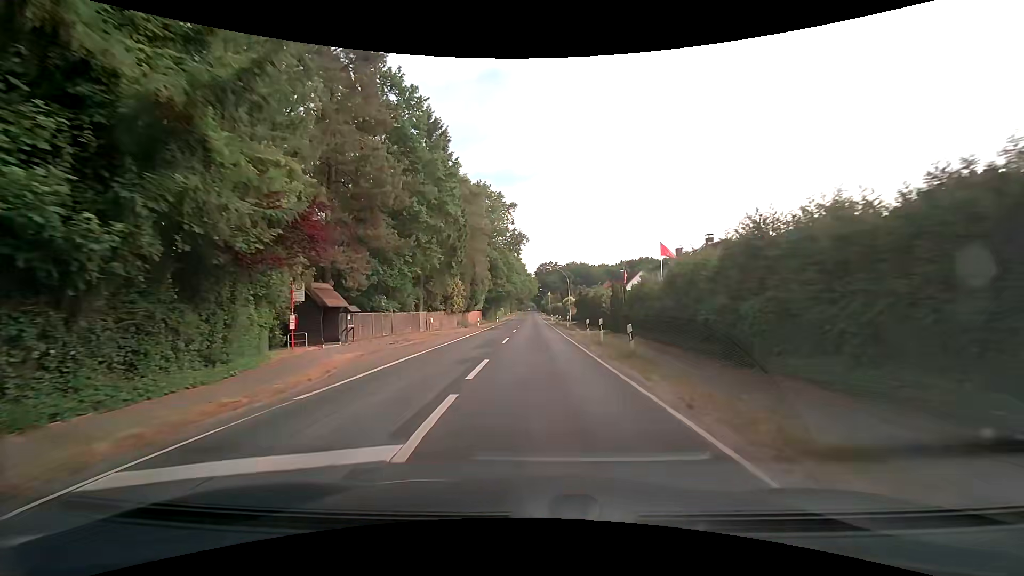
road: secondary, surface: asphalt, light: Day
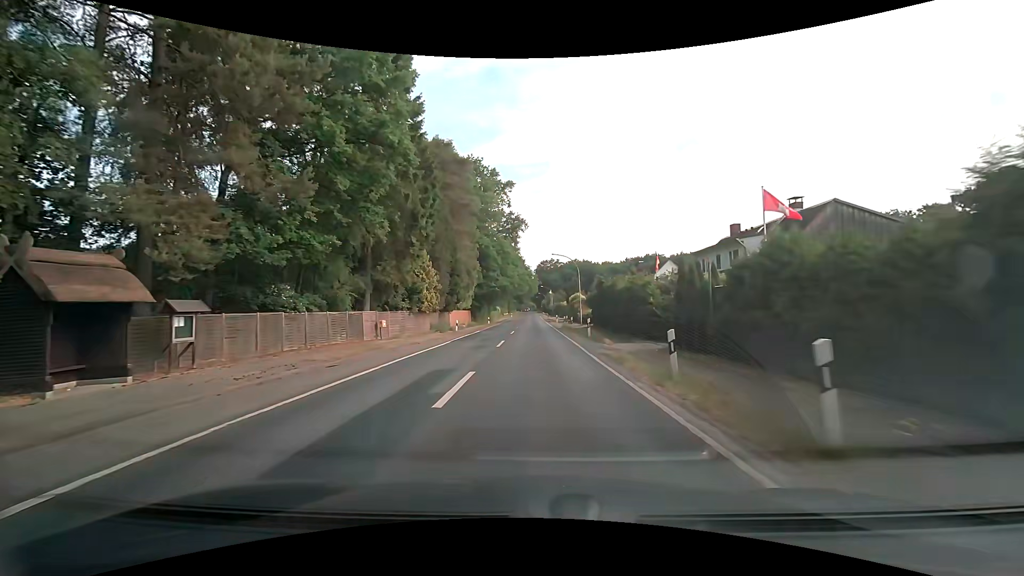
(0.0, +15.2) m; 0°
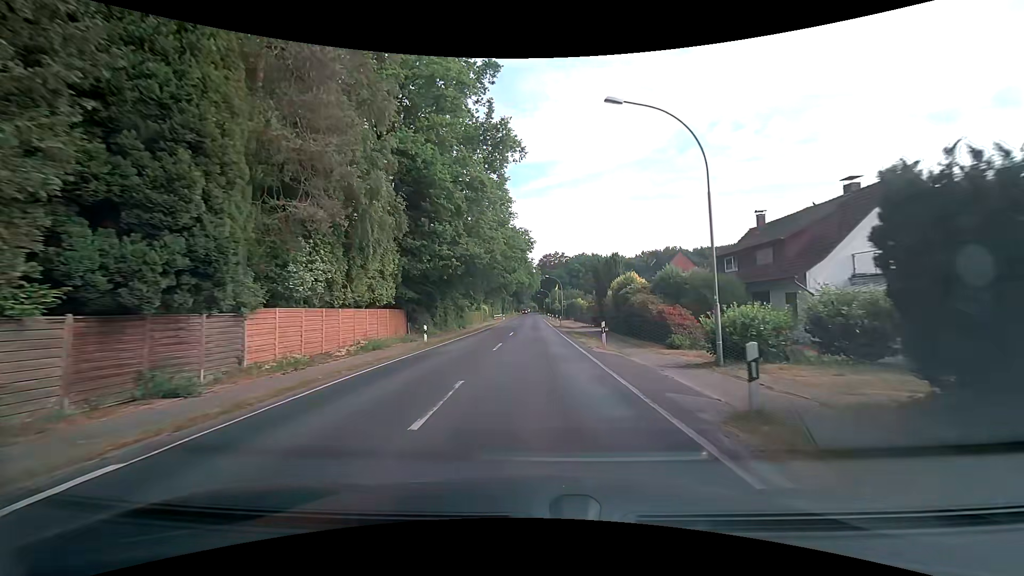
(+0.3, +37.3) m; 0°
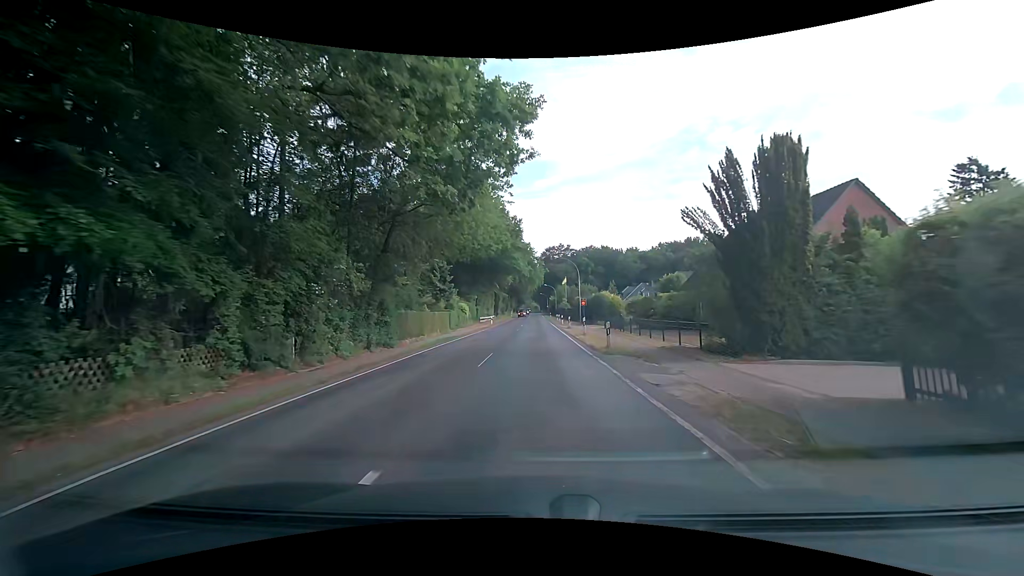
(0.0, +29.6) m; +1°
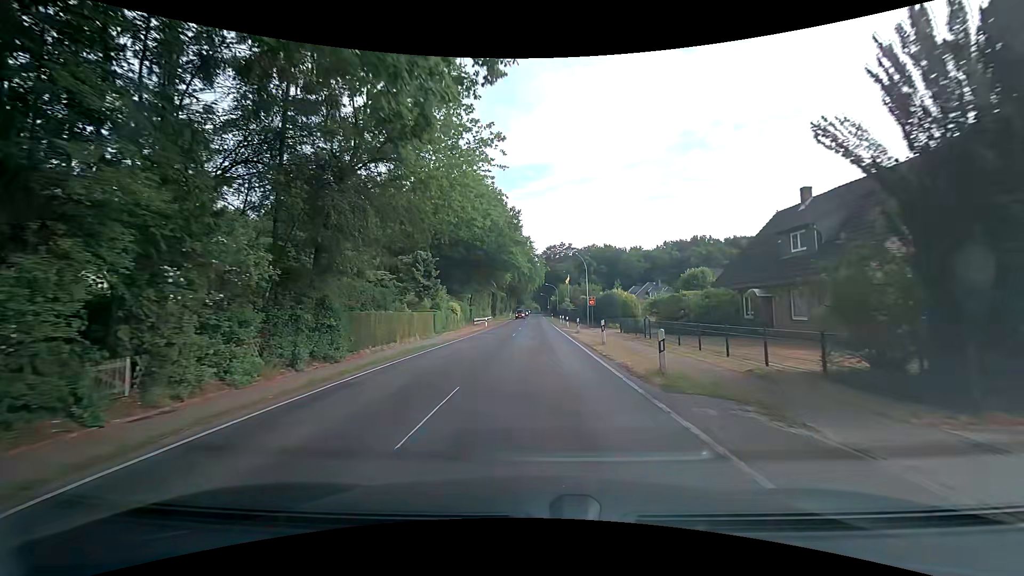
(-0.1, +7.4) m; 0°
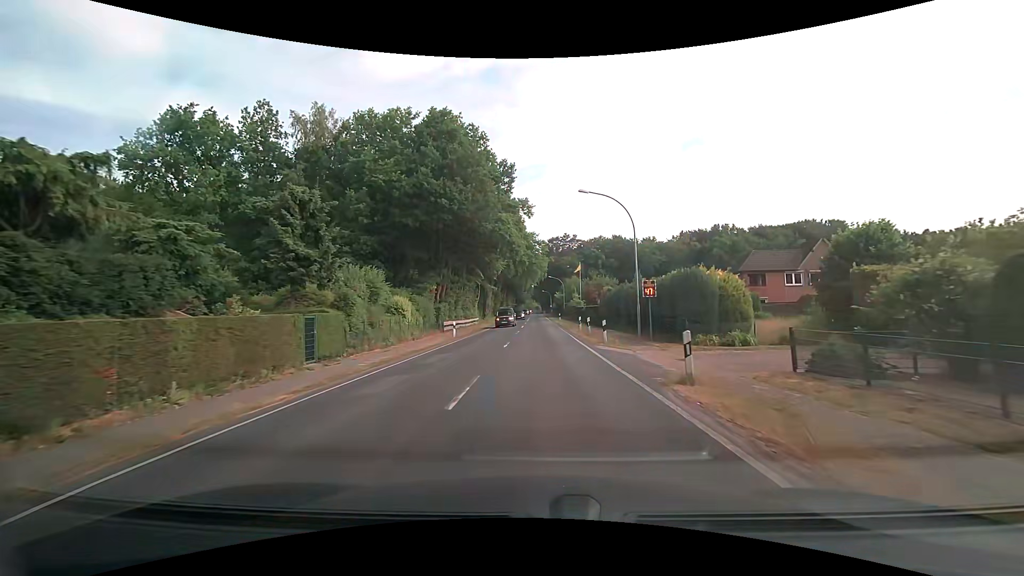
(-0.2, +22.4) m; -1°
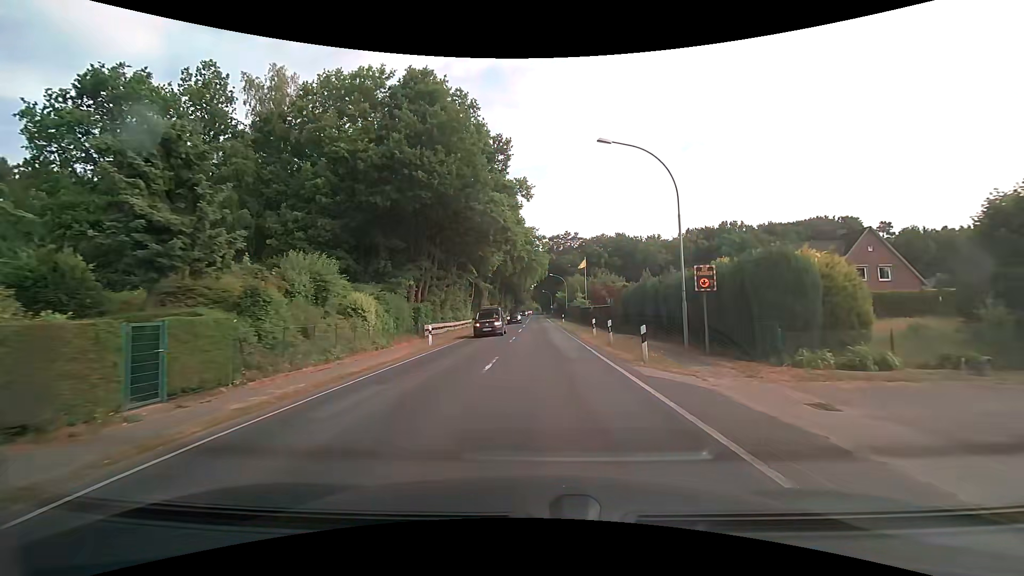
(0.0, +7.5) m; 0°
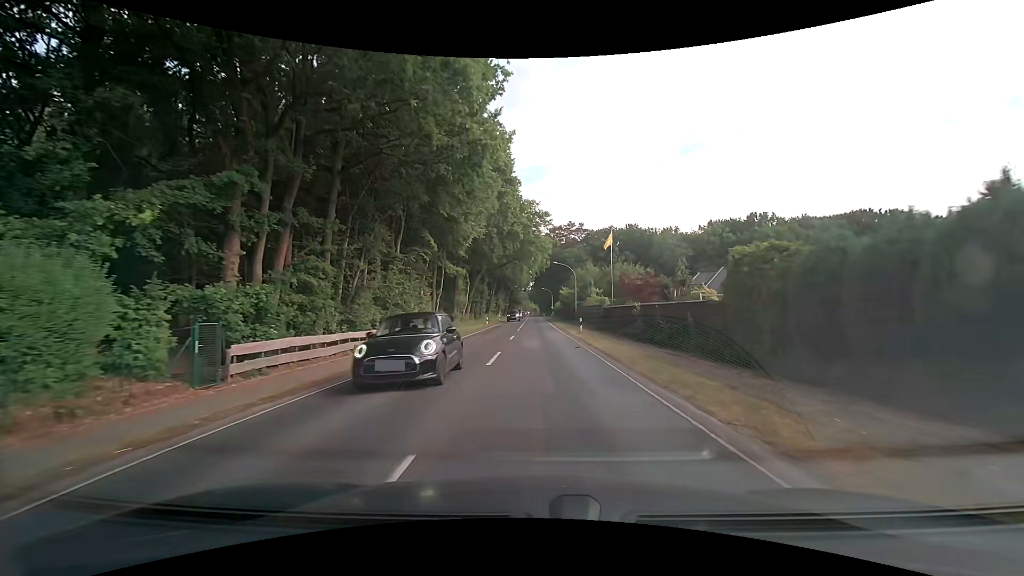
(+0.1, +22.5) m; 0°
(0, +10) (0, +20) (0, +30) (0, +40) (0, +50) (0, +60) (0, +70) (0, +80) (+1, +90) (+1, +100) m
